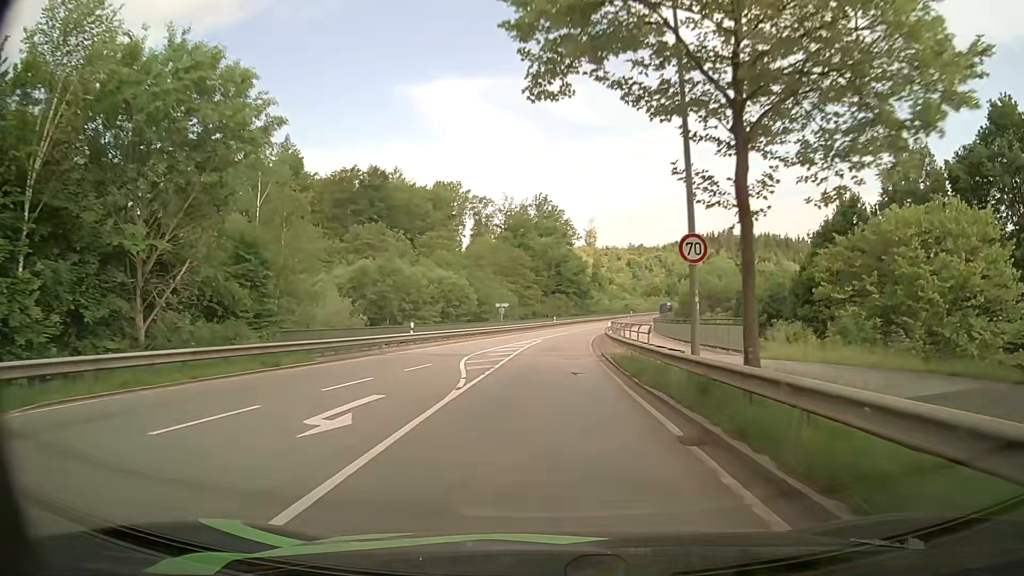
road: secondary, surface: asphalt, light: Day
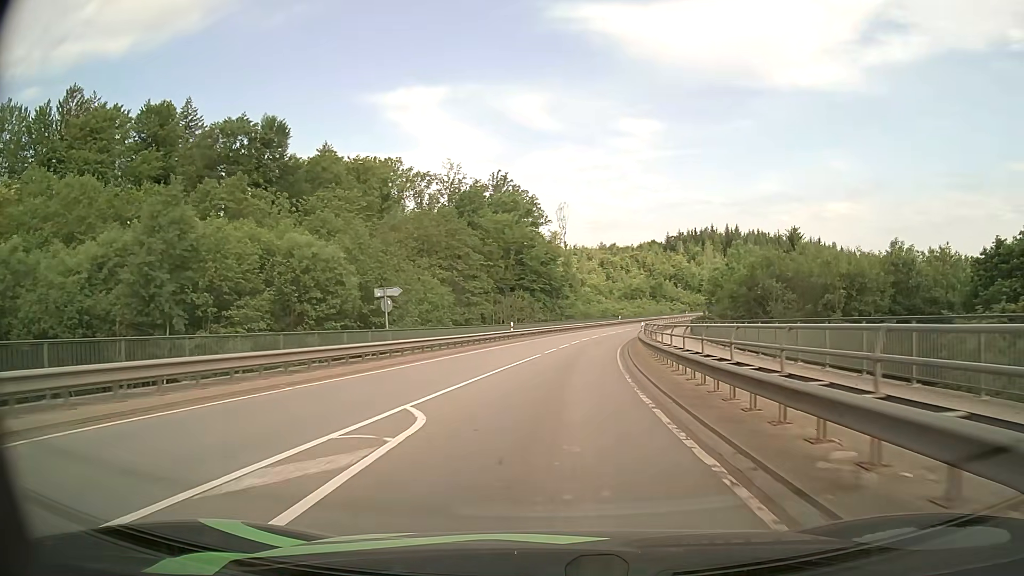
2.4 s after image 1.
(+0.5, +35.9) m; +3°
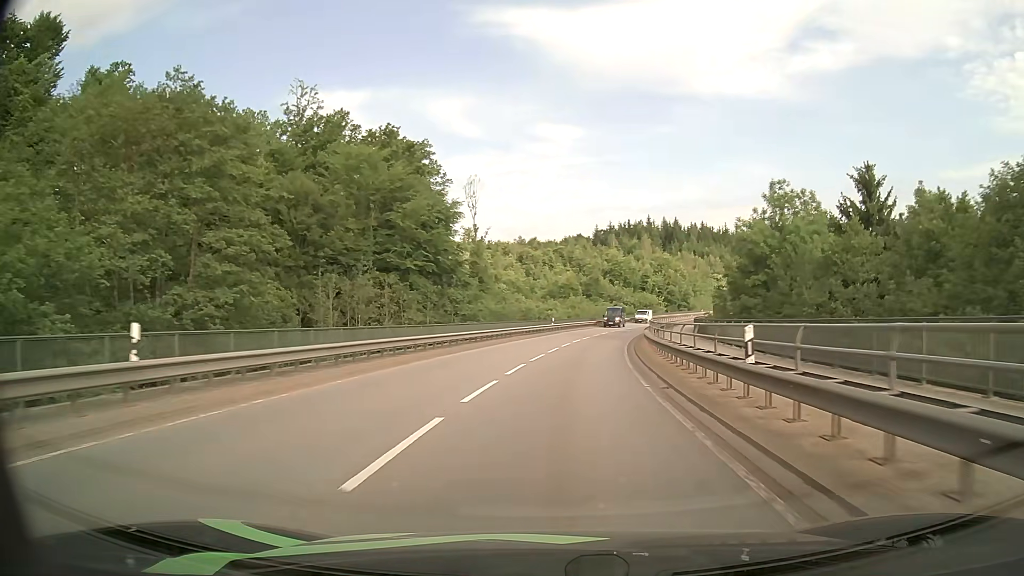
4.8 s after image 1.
(+2.1, +37.7) m; +7°
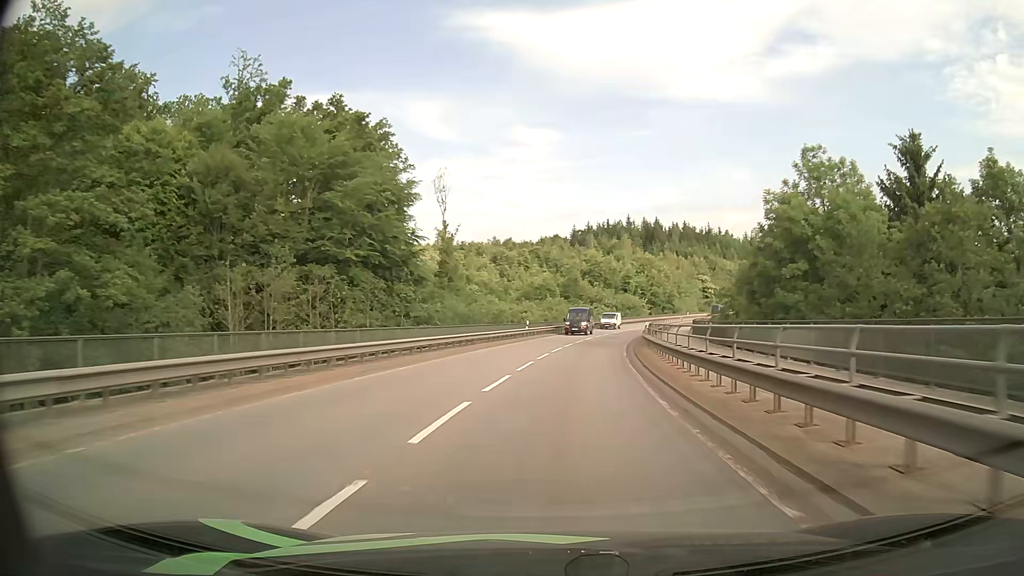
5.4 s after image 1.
(+0.2, +9.8) m; +2°
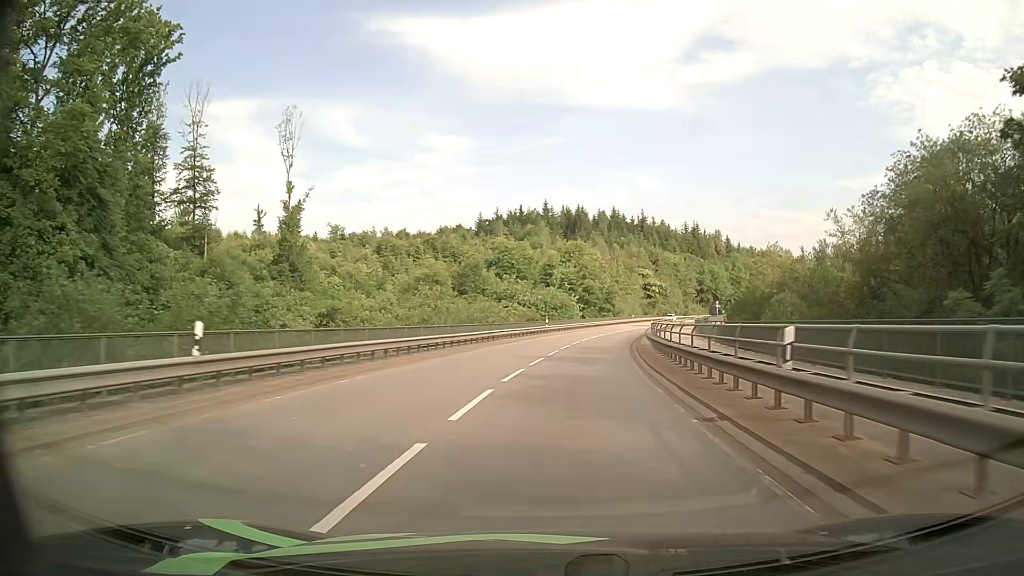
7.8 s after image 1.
(+2.6, +40.2) m; +7°
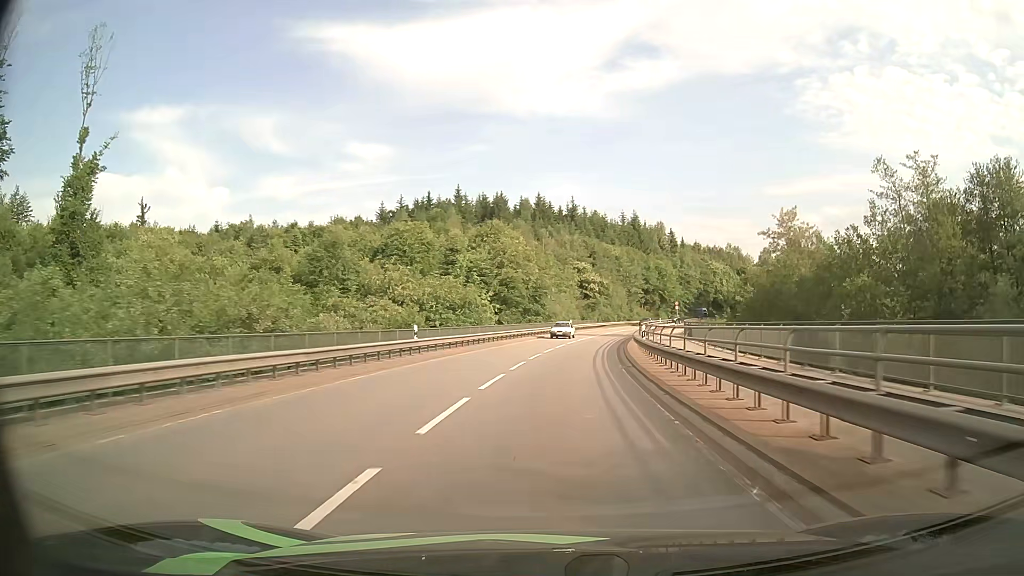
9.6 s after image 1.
(+1.9, +30.9) m; +7°
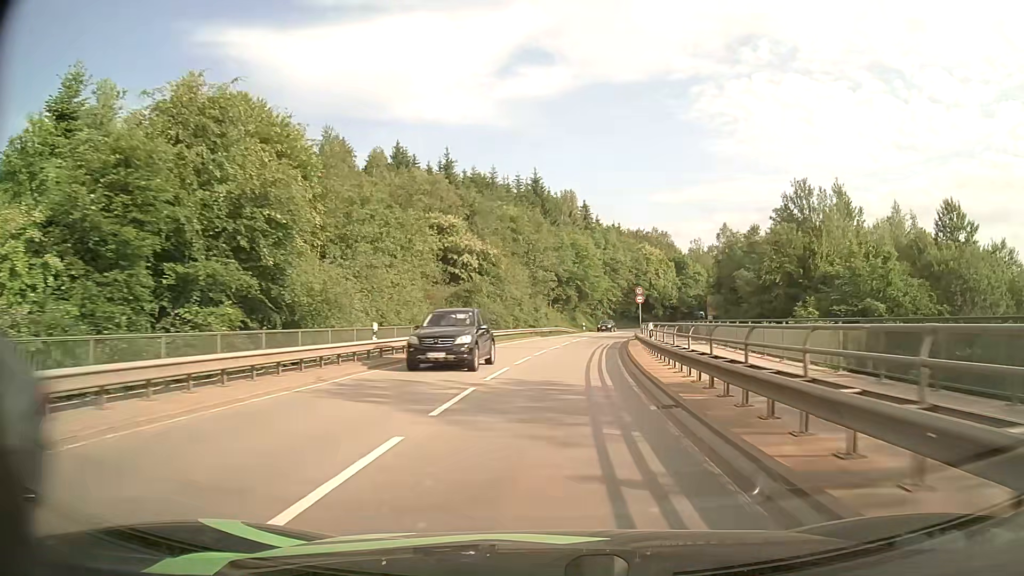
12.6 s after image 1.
(+4.3, +52.1) m; +9°
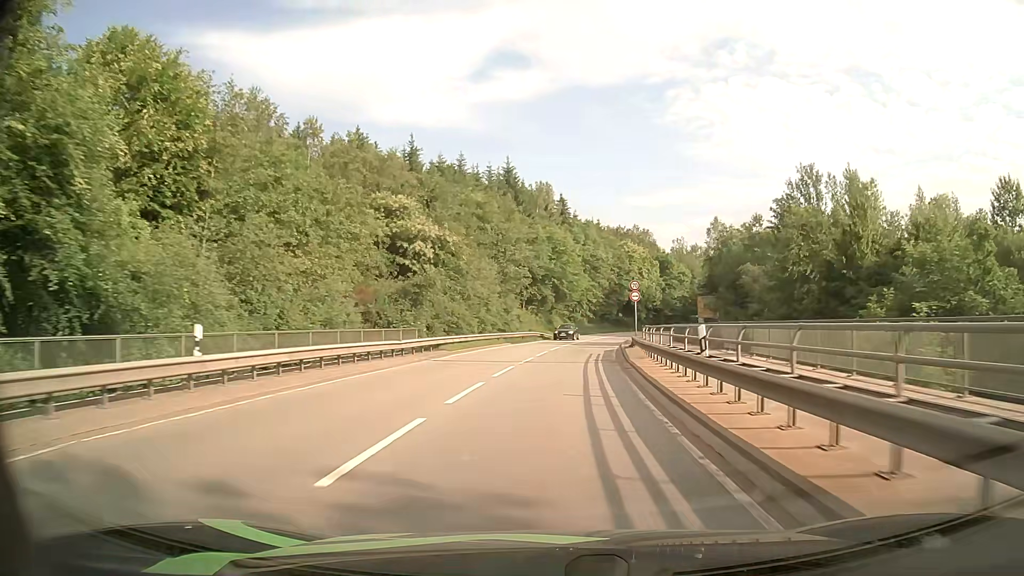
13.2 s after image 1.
(+0.2, +10.4) m; +2°
(0, +10) (+1, +20) (+2, +30) (+3, +40) (+4, +50) (+6, +60) (+8, +69) (+10, +79) (+13, +89) (+16, +98) m
